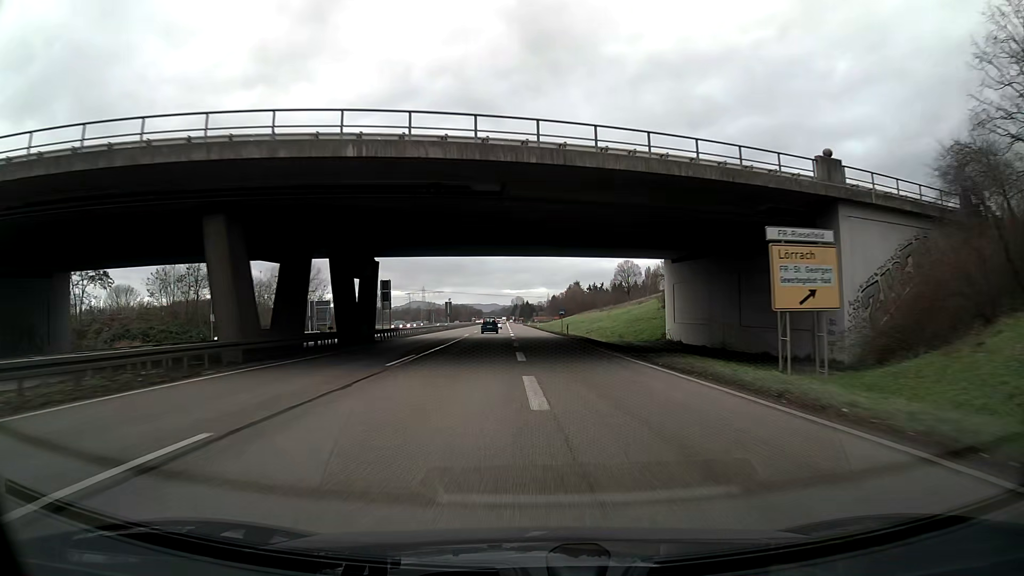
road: trunk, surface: asphalt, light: Day
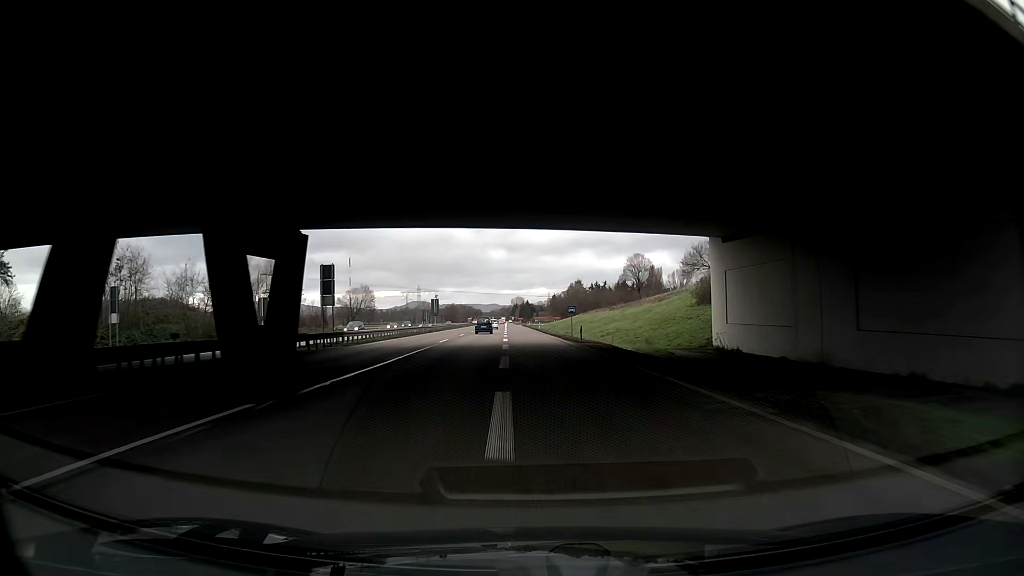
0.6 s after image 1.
(0.0, +15.6) m; 0°
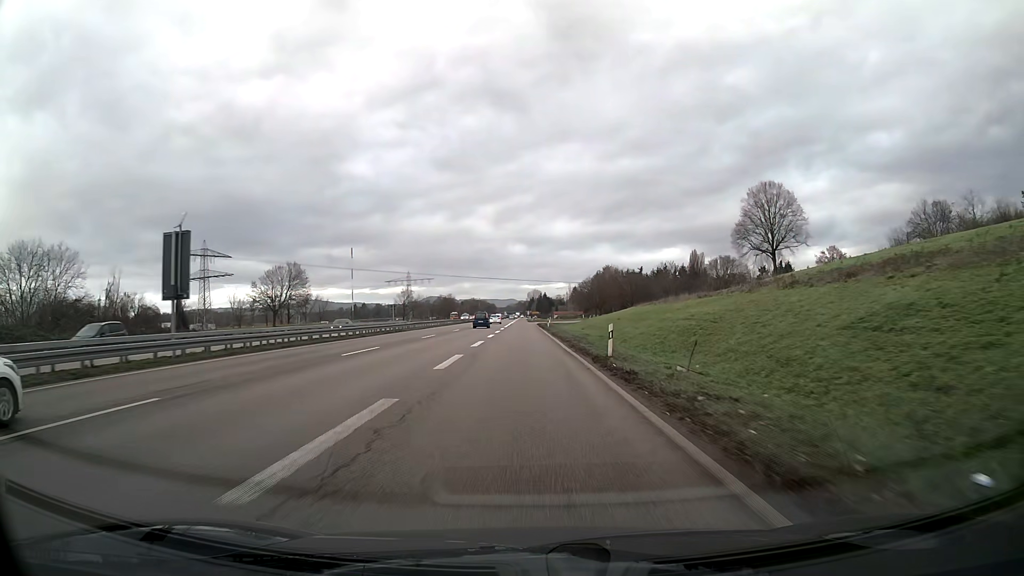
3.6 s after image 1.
(-1.4, +73.5) m; -1°
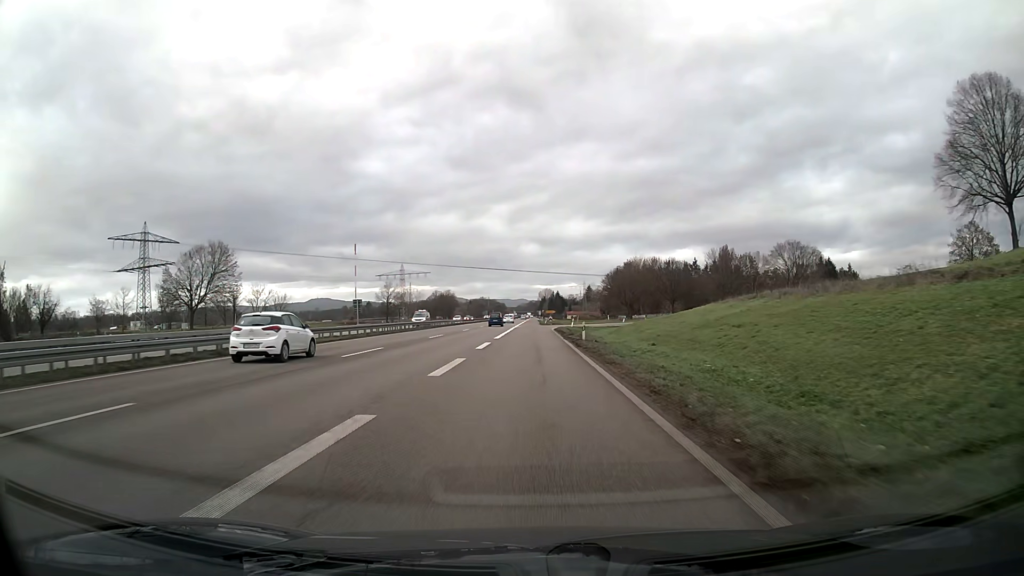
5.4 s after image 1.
(-0.3, +37.4) m; -1°
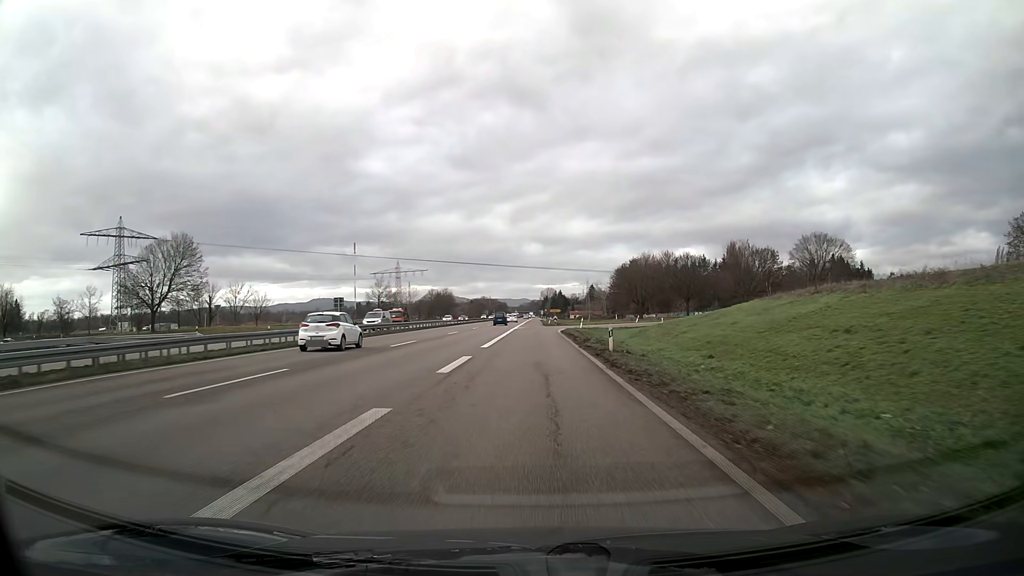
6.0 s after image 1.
(0.0, +11.3) m; 0°
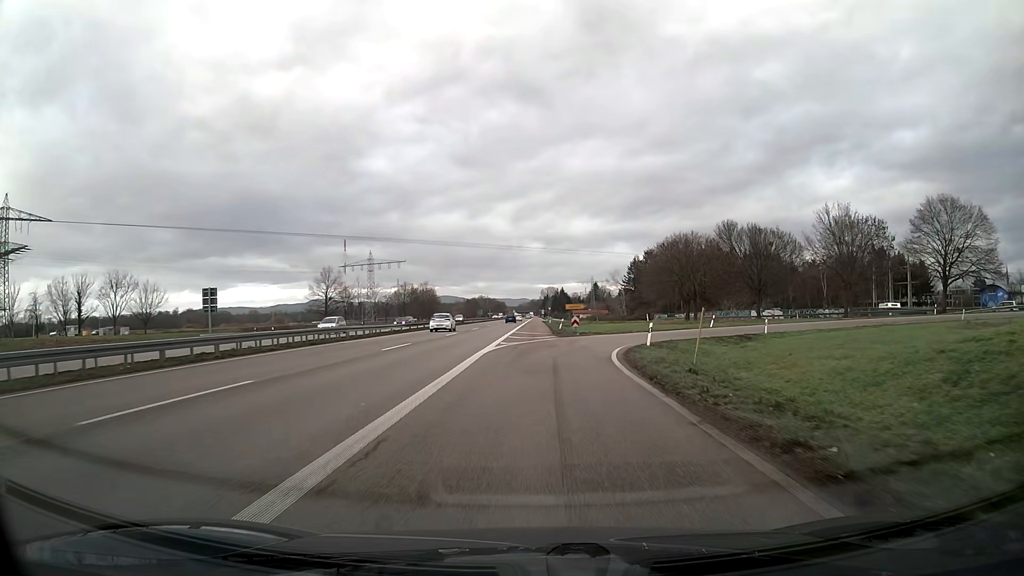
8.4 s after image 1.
(0.0, +39.1) m; 0°
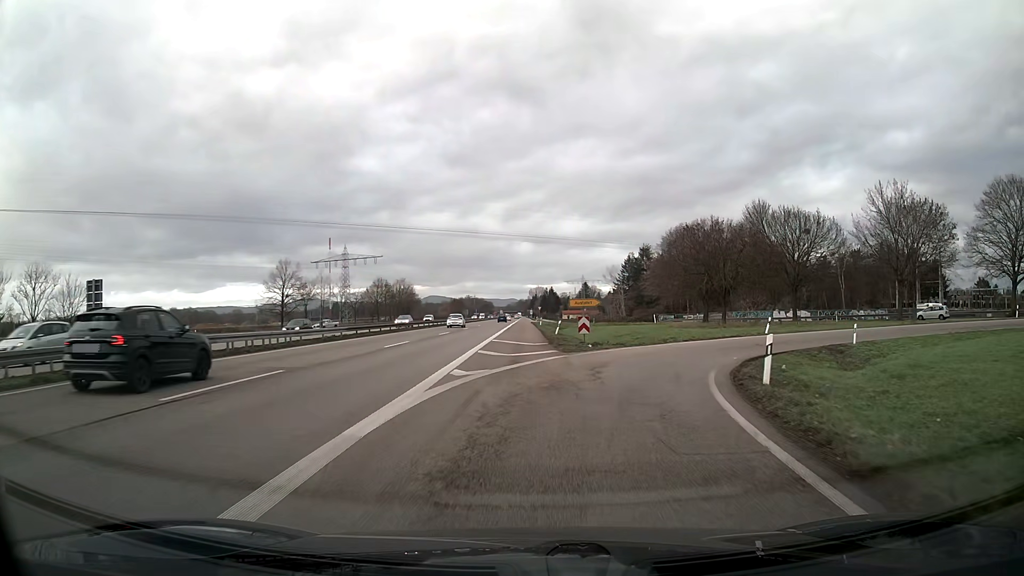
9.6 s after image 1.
(+0.2, +15.4) m; +2°
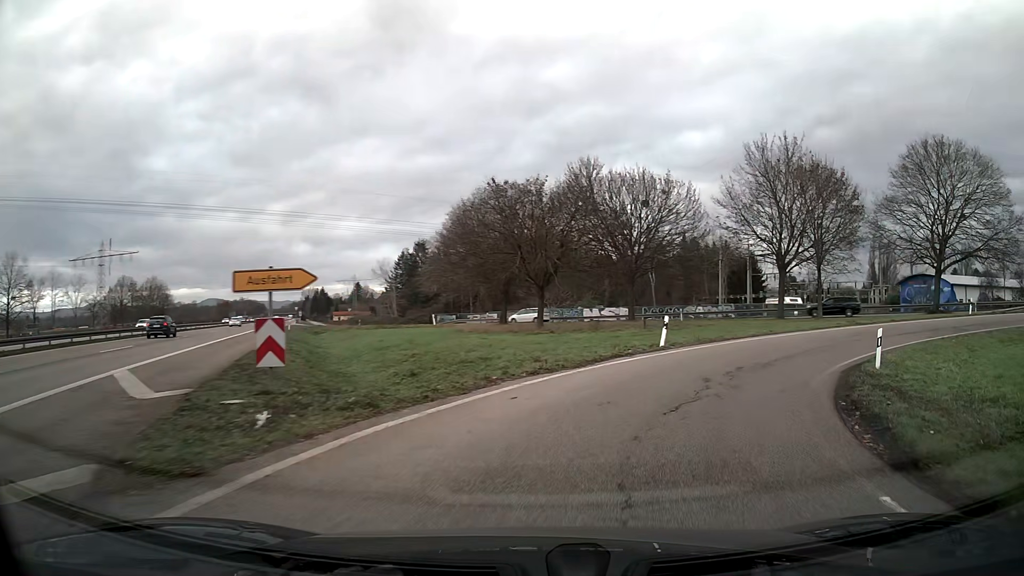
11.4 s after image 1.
(+3.4, +18.7) m; +23°
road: trunk_link
